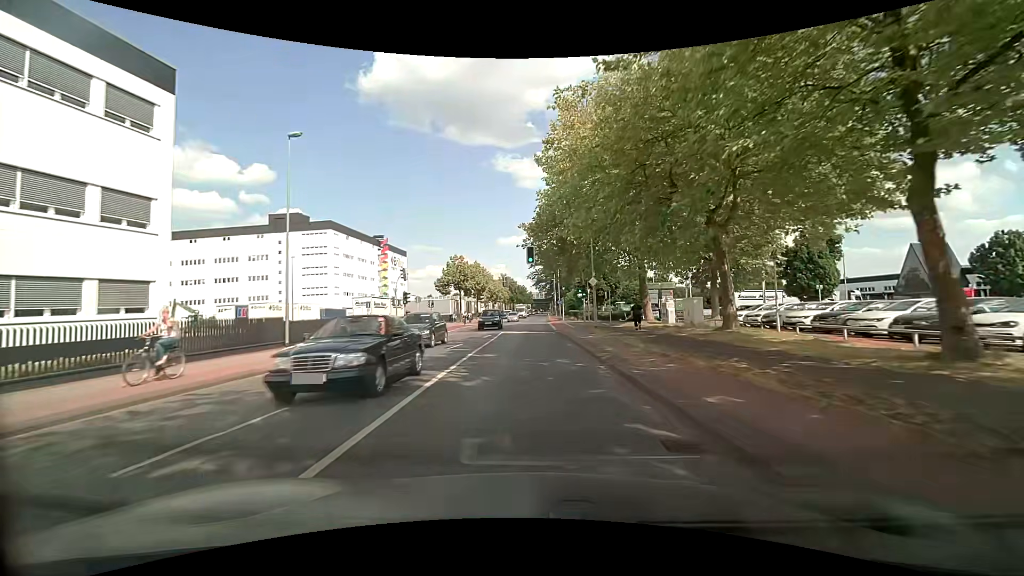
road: tertiary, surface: asphalt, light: Day
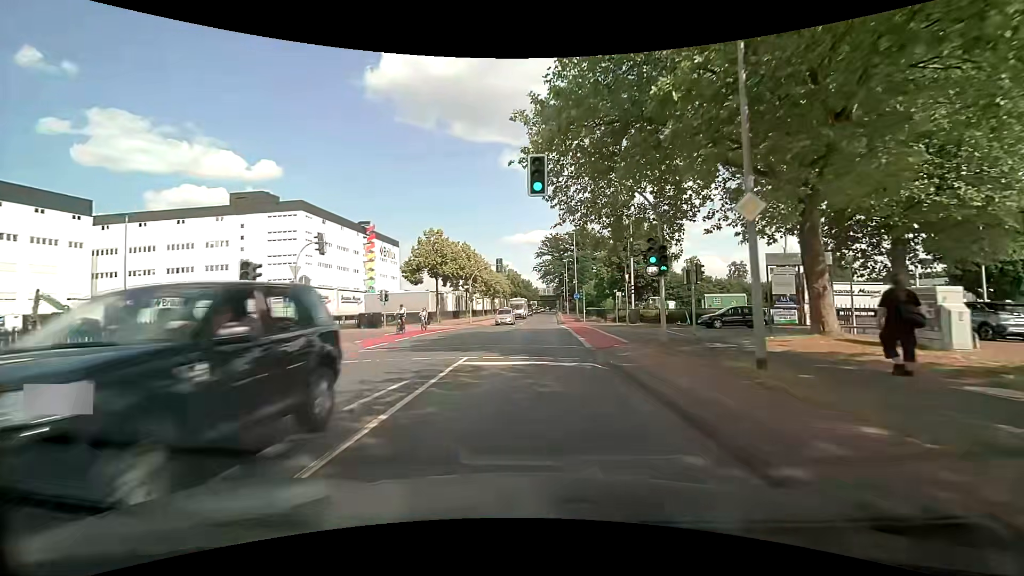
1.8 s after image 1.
(-0.1, +21.8) m; 0°
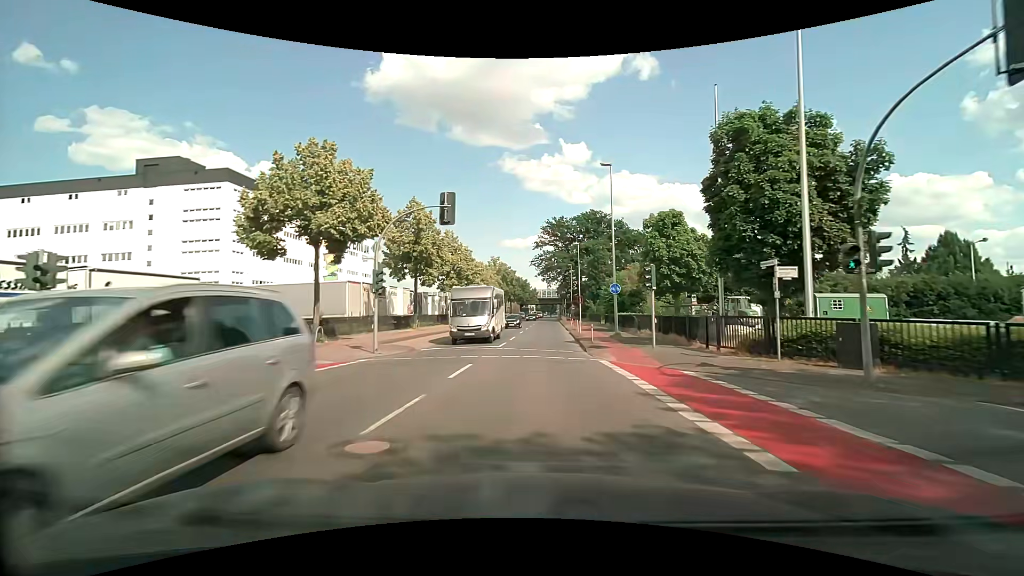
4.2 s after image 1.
(+0.1, +28.4) m; 0°
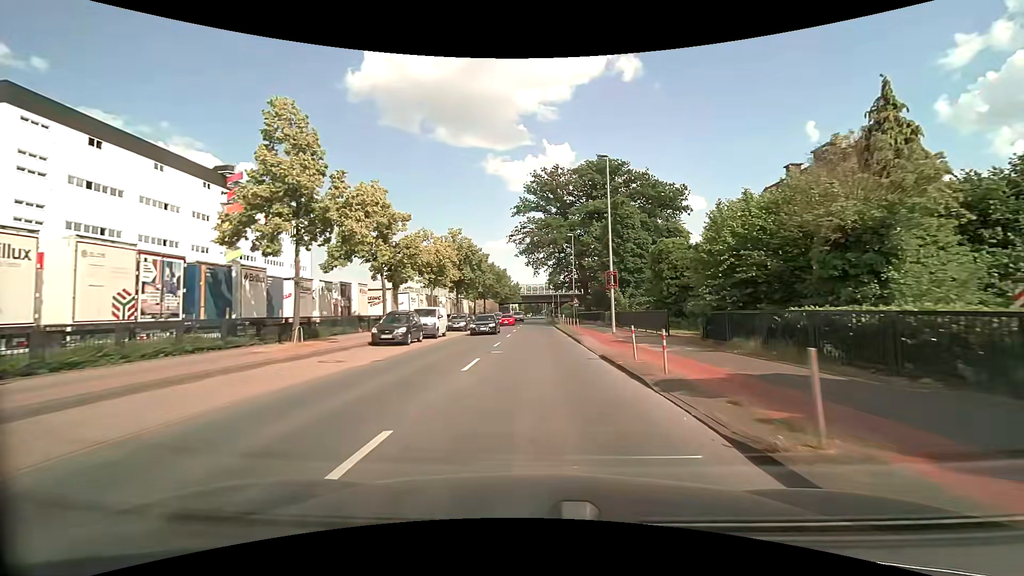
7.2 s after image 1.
(+0.4, +35.1) m; +2°
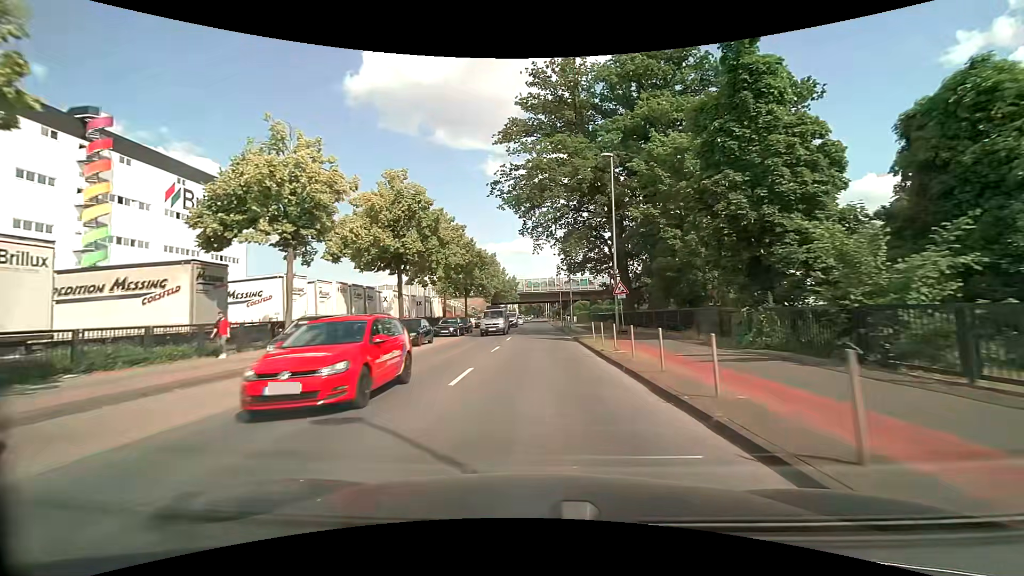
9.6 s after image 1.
(0.0, +29.3) m; 0°
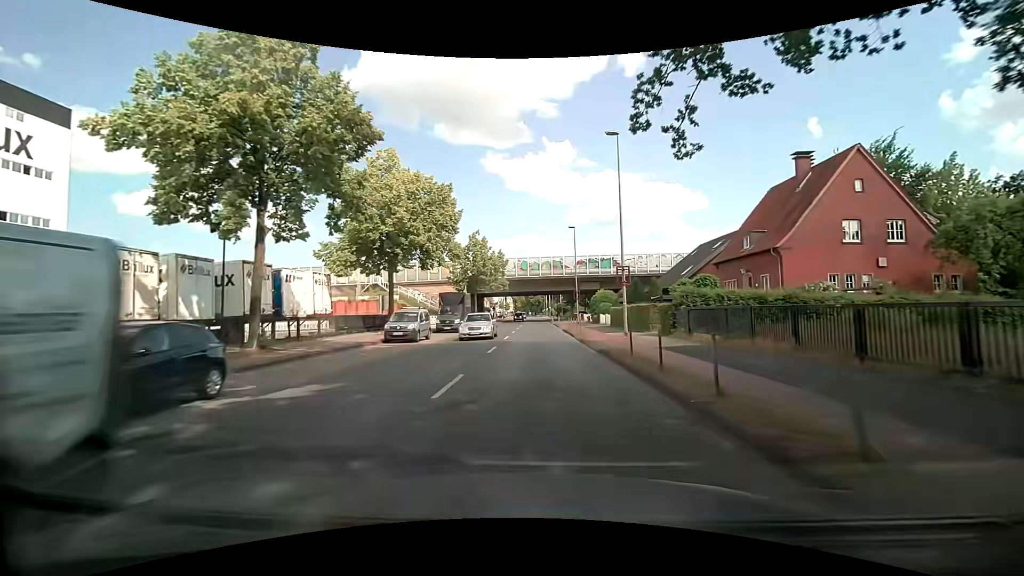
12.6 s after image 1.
(+0.3, +37.8) m; +1°
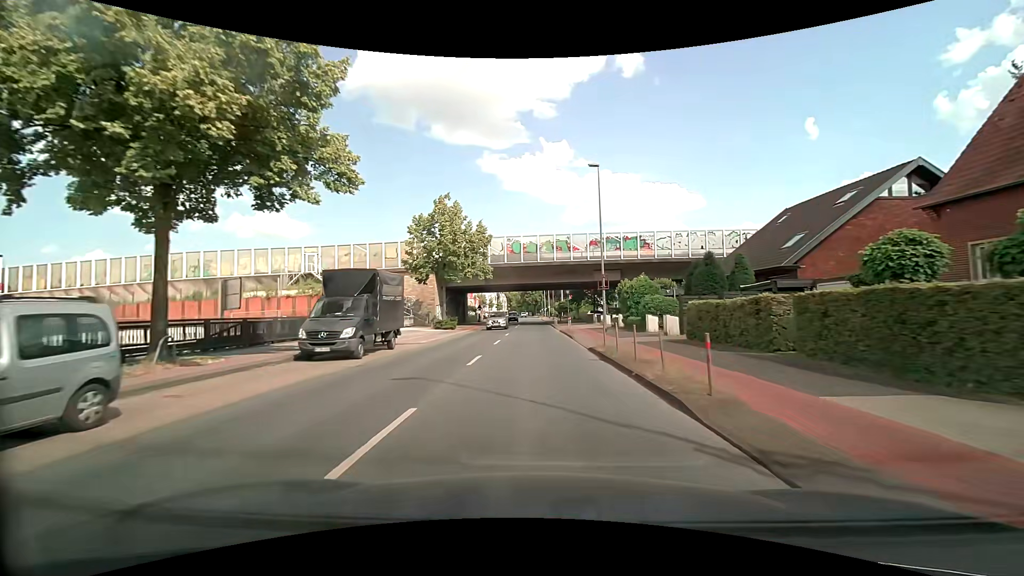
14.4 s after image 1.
(-0.1, +22.0) m; 0°
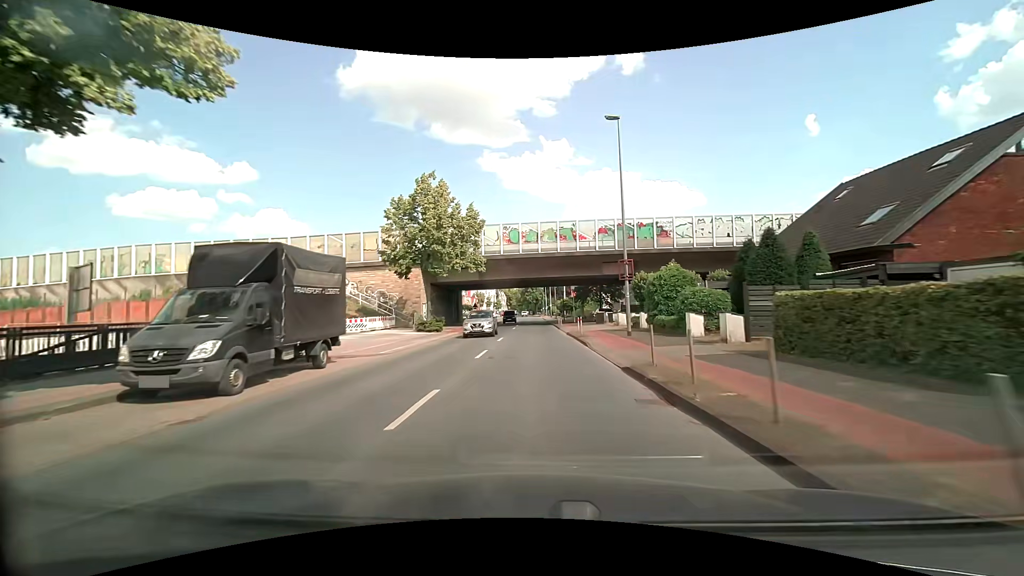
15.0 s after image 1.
(0.0, +7.2) m; 0°
(0, +10) (0, +20) (0, +30) (0, +40) (0, +50) (-1, +60) (-1, +70) (-1, +80) (-1, +90) (-1, +100) m
